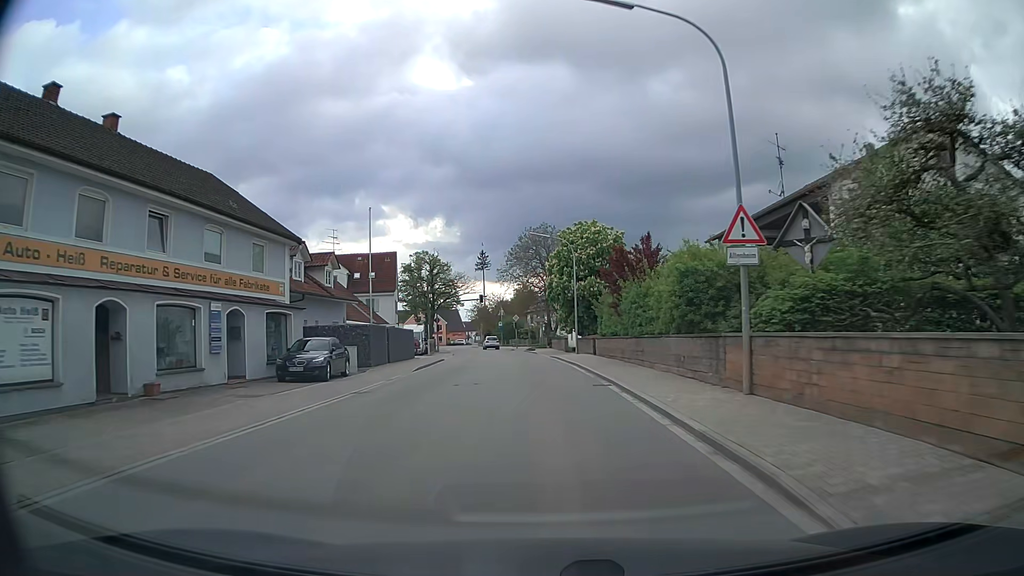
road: secondary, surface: asphalt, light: Day
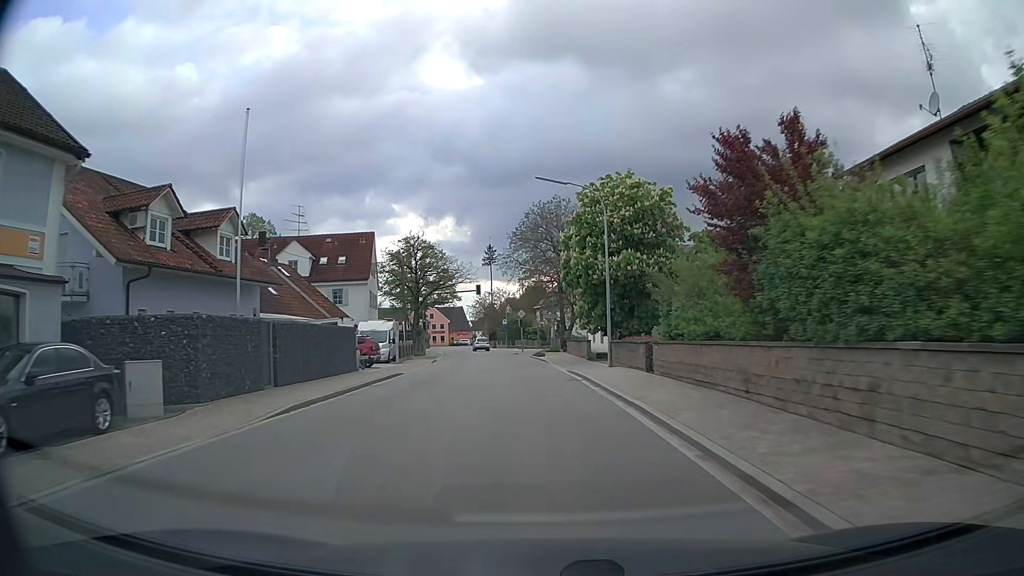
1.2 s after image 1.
(-0.1, +15.6) m; -1°
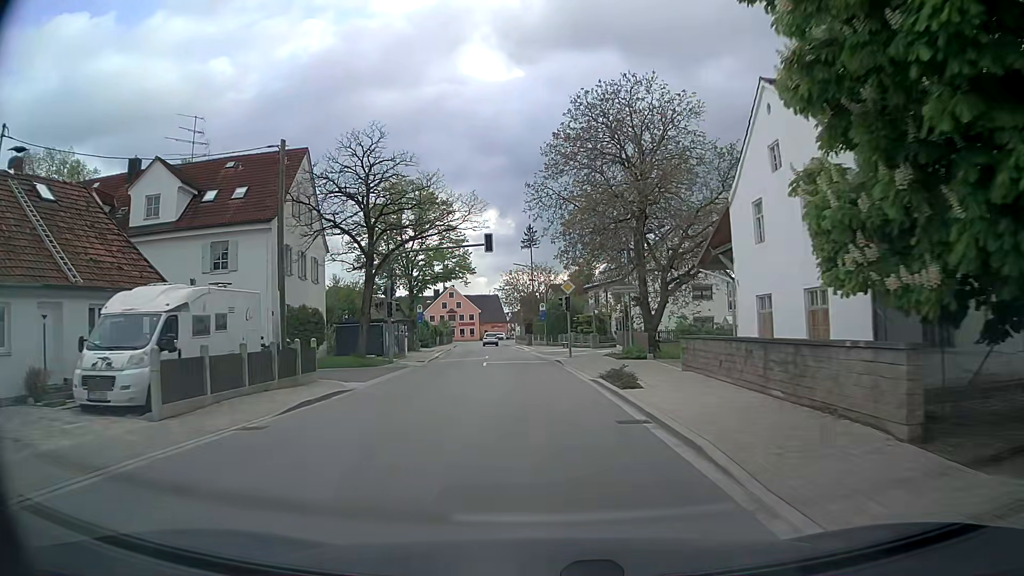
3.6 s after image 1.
(-1.0, +29.3) m; -4°
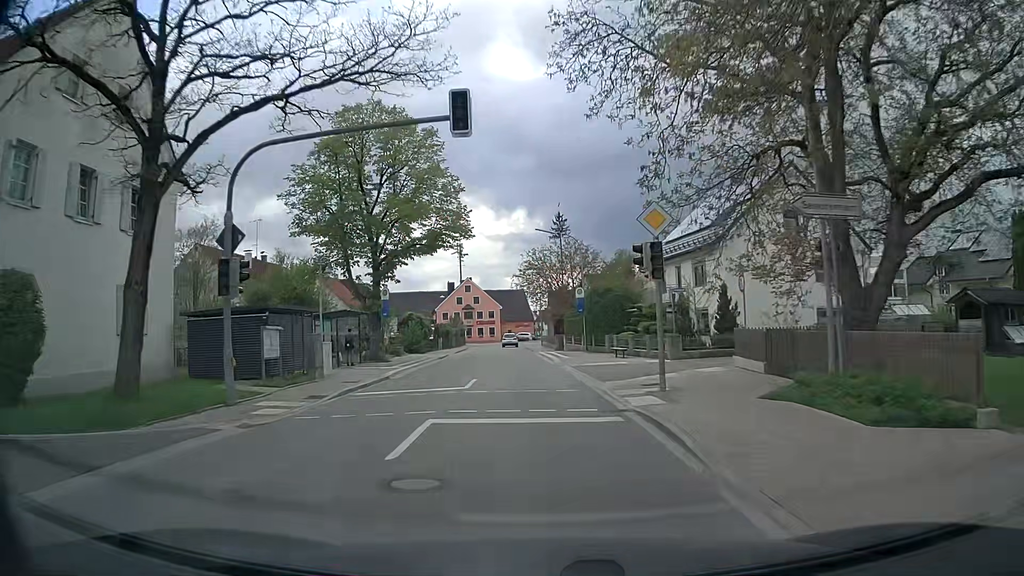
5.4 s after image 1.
(-0.3, +21.3) m; -2°
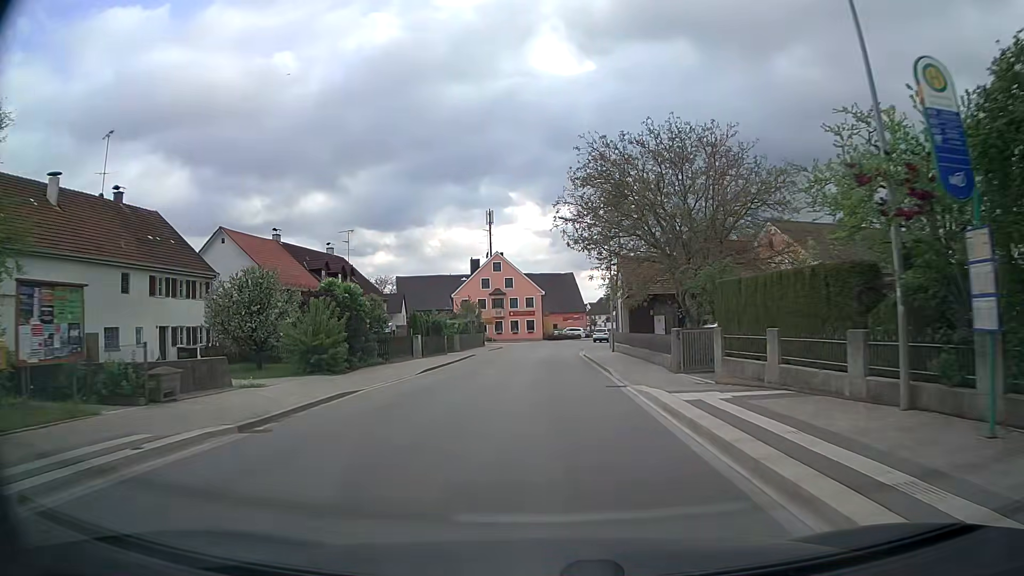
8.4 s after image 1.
(-1.5, +34.6) m; -4°
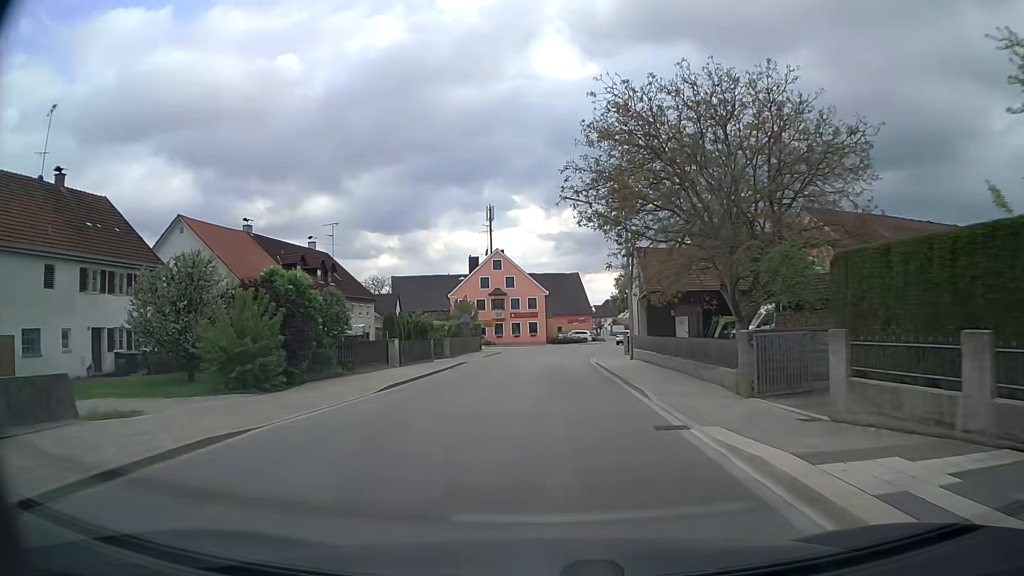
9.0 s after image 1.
(-0.1, +6.7) m; -1°
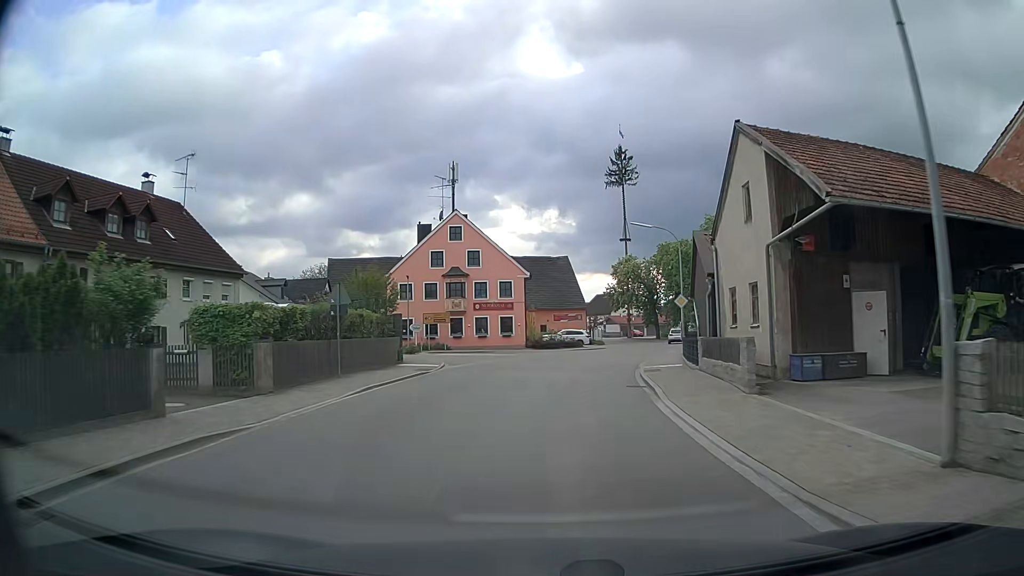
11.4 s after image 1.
(+0.5, +26.4) m; +2°
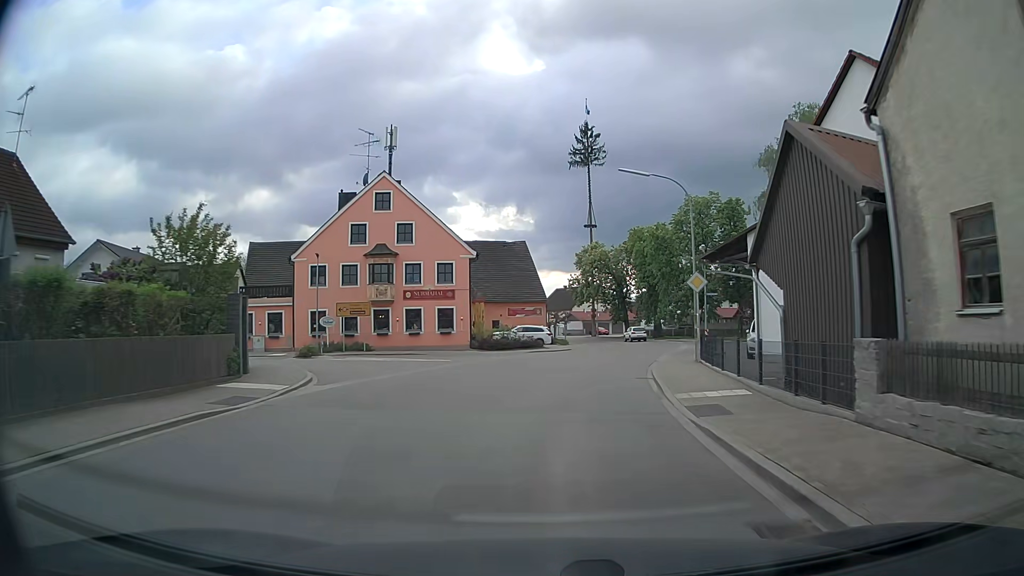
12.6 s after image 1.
(+0.3, +13.1) m; +3°
(0, +10) (+1, +20) (+3, +30) (+6, +39) (+8, +49) (+10, +59) (+11, +69) (+10, +79) (+9, +89) (+6, +98) m
